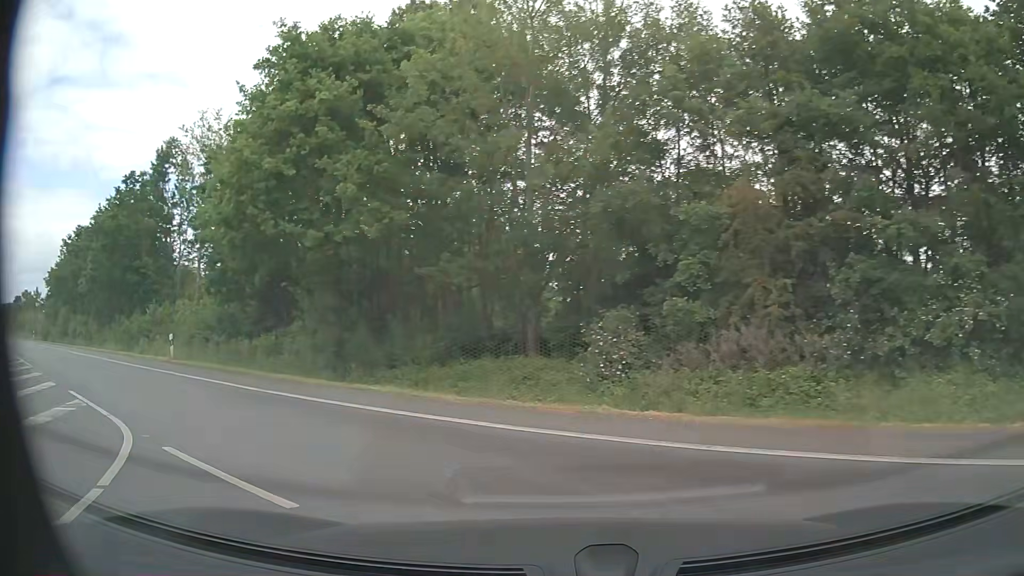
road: primary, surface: asphalt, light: Day
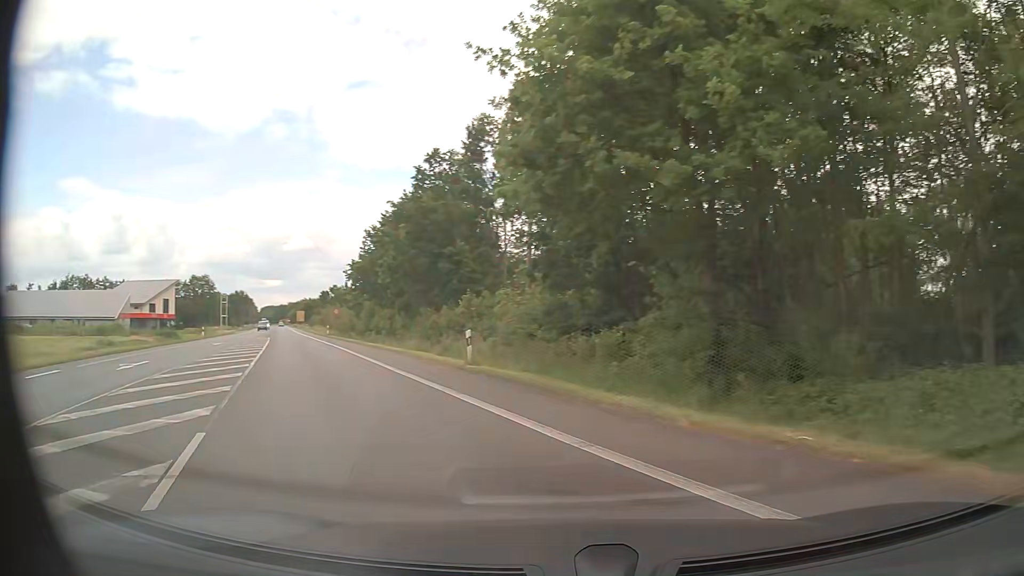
(-1.9, +7.2) m; -29°
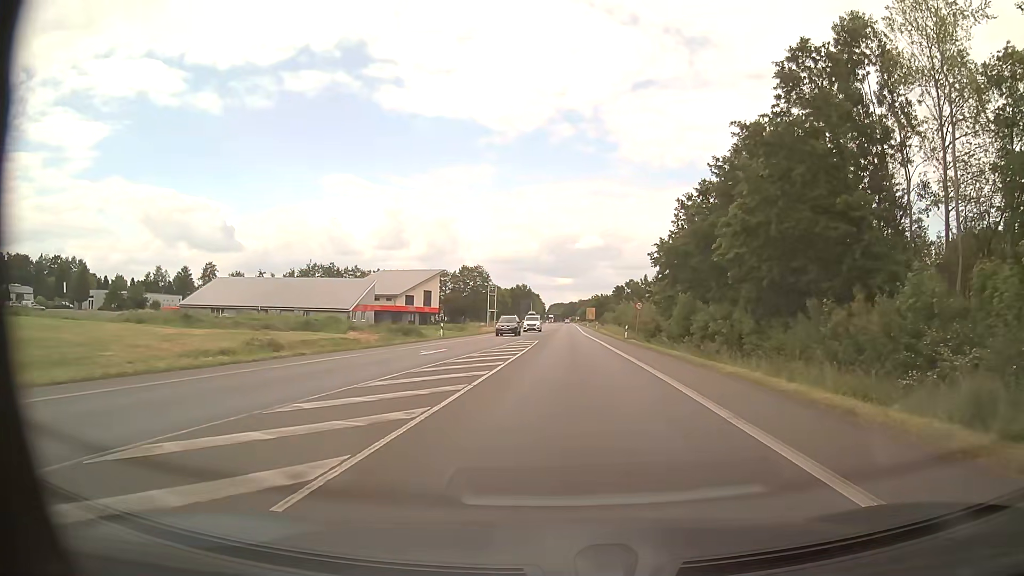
(-7.1, +19.4) m; -27°
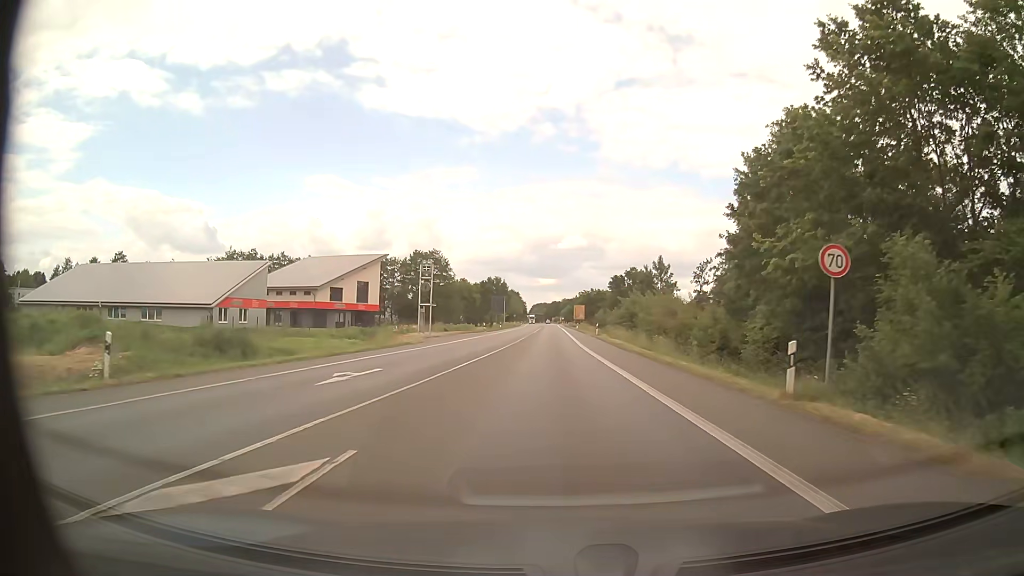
(+0.7, +38.2) m; +1°
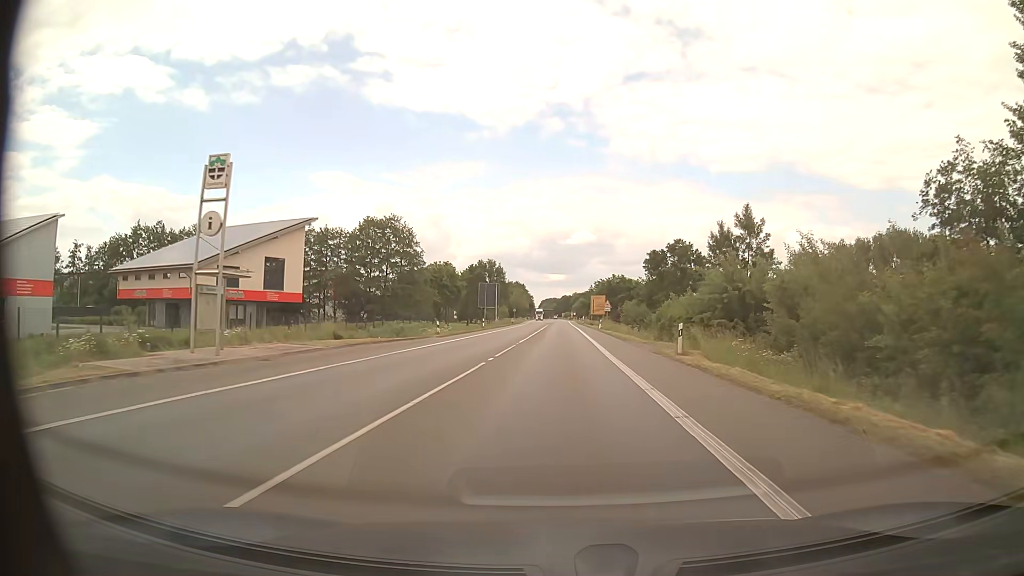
(0.0, +39.0) m; -1°
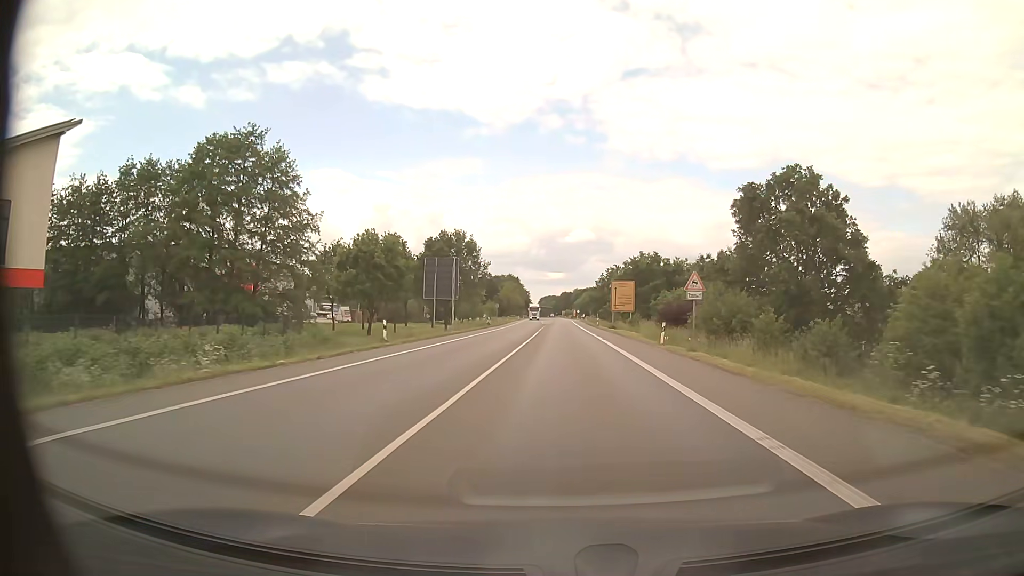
(-0.1, +43.2) m; 0°
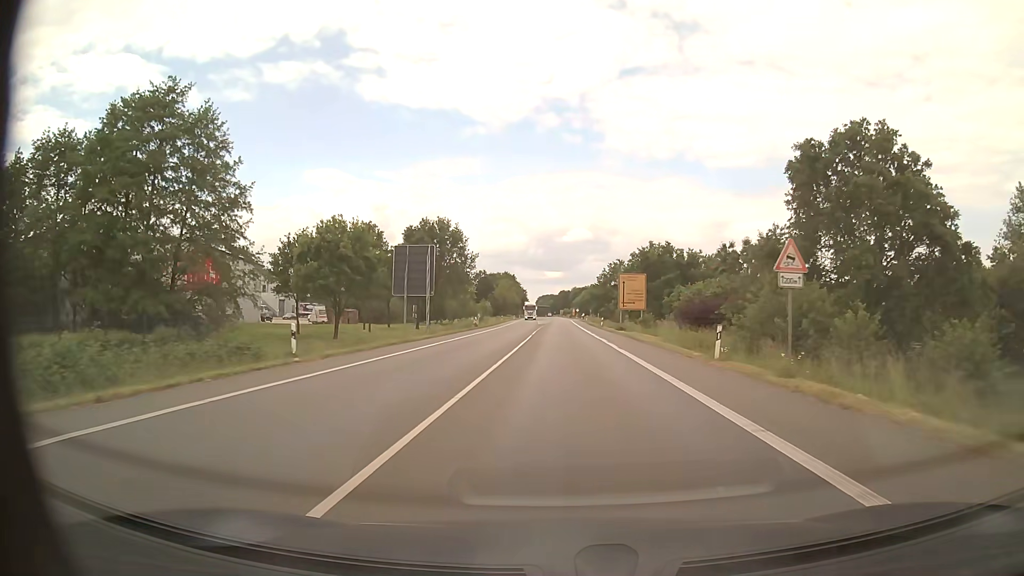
(0.0, +11.0) m; 0°
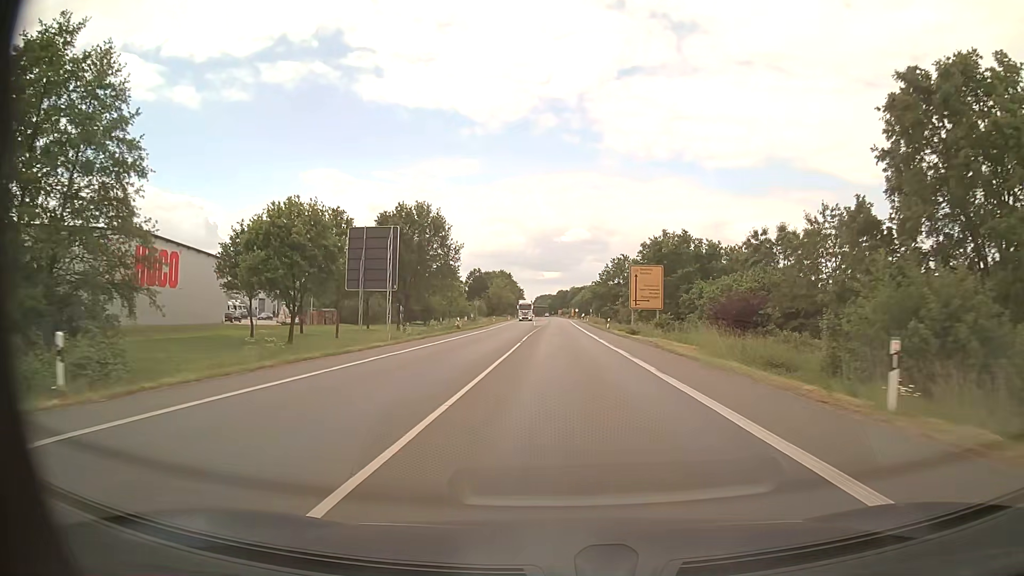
(0.0, +11.0) m; 0°
(0, +10) (0, +20) (0, +30) (0, +40) (0, +50) (0, +60) (0, +70) (0, +80) (0, +90) (0, +100) m
